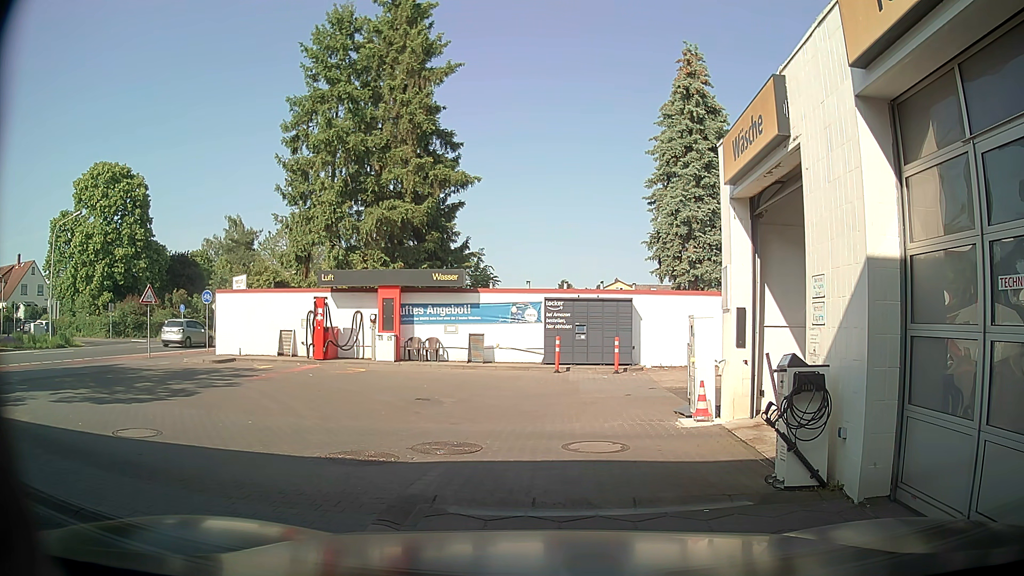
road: service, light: Day
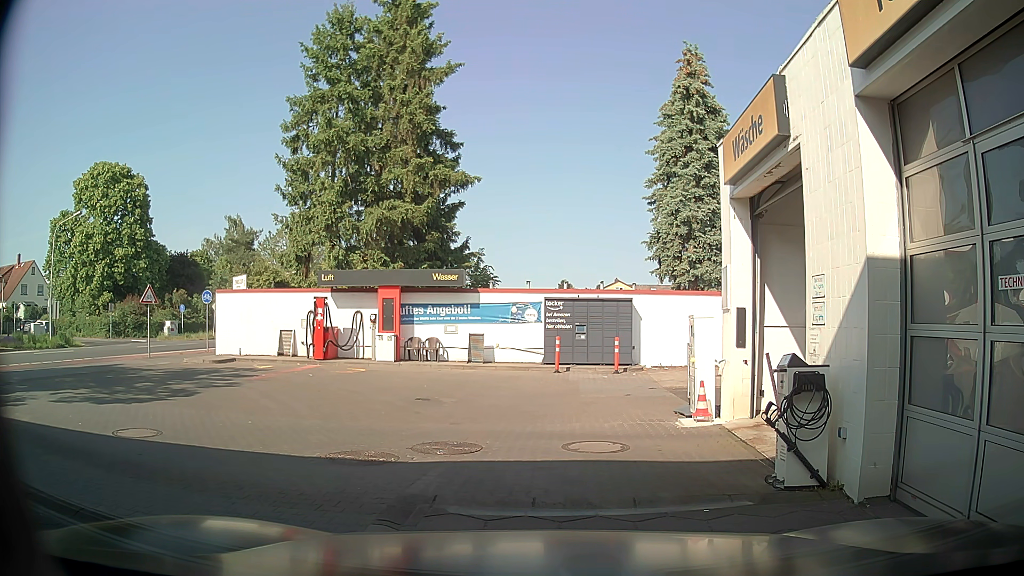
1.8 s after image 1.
(0.0, 0.0) m; 0°
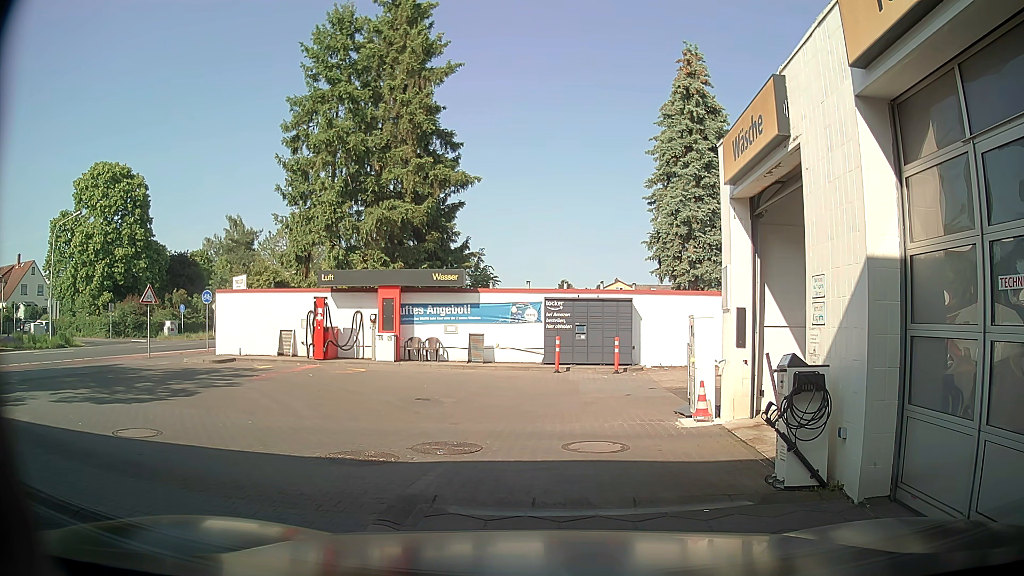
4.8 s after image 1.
(0.0, 0.0) m; 0°
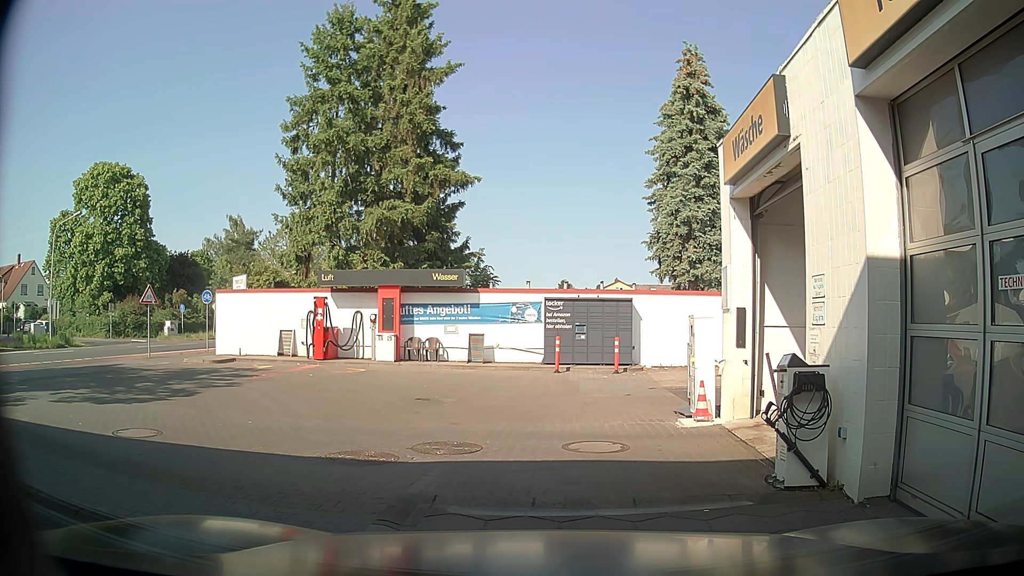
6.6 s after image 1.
(0.0, 0.0) m; 0°
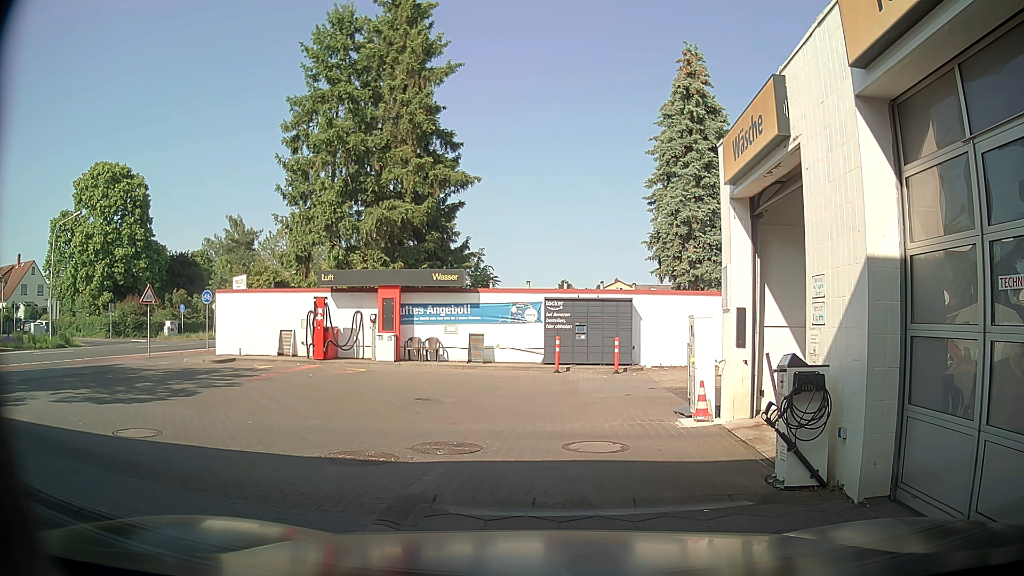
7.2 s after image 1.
(0.0, 0.0) m; 0°
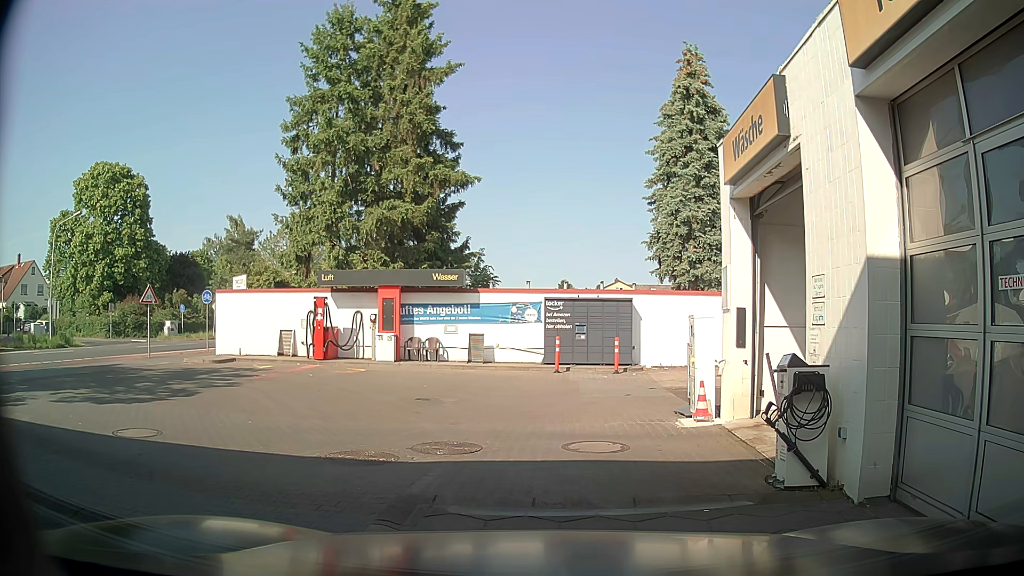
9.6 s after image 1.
(0.0, 0.0) m; 0°
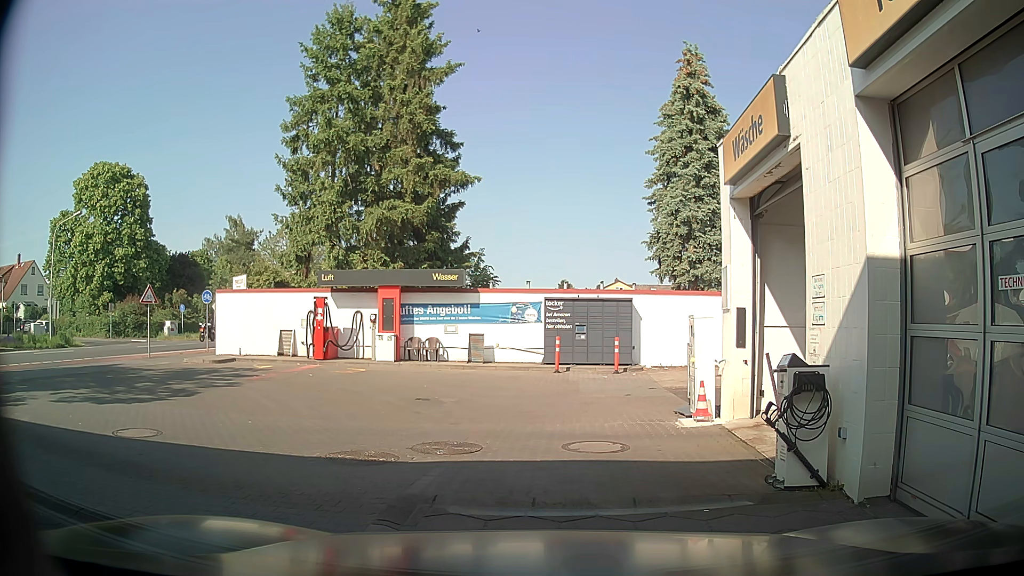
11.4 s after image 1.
(0.0, 0.0) m; 0°
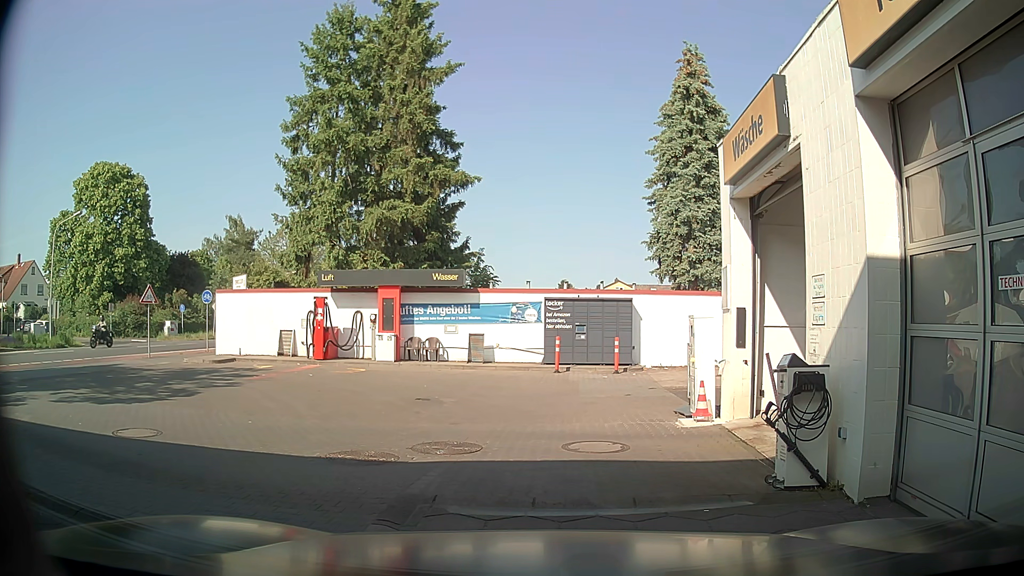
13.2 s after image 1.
(0.0, 0.0) m; 0°
